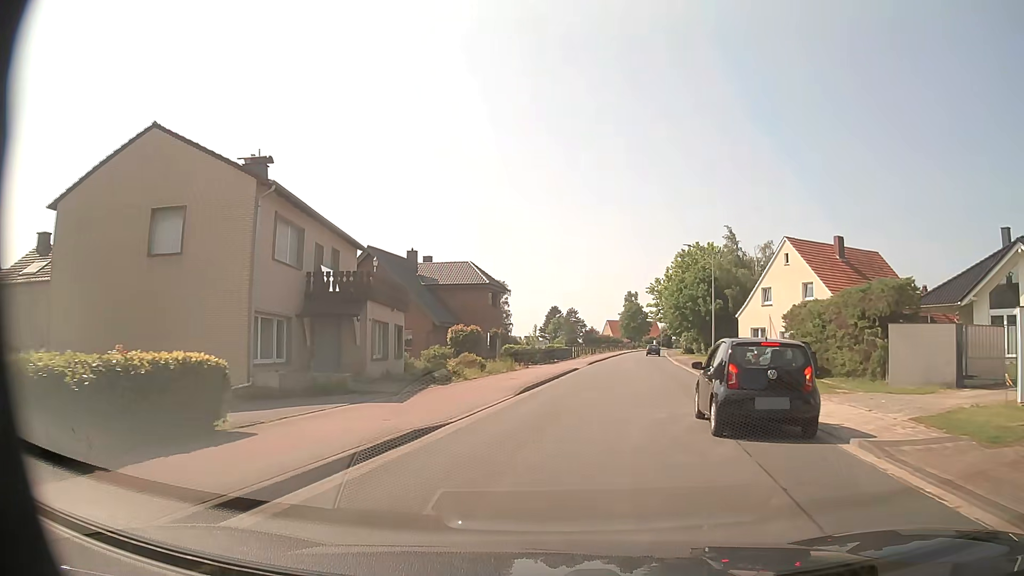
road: tertiary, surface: asphalt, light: Day
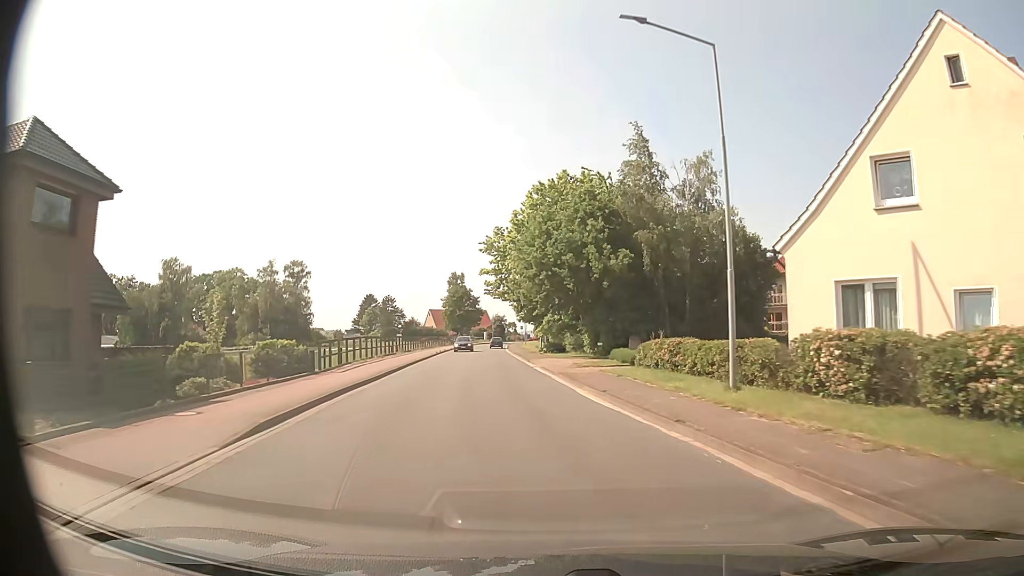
(+4.6, +35.7) m; +15°
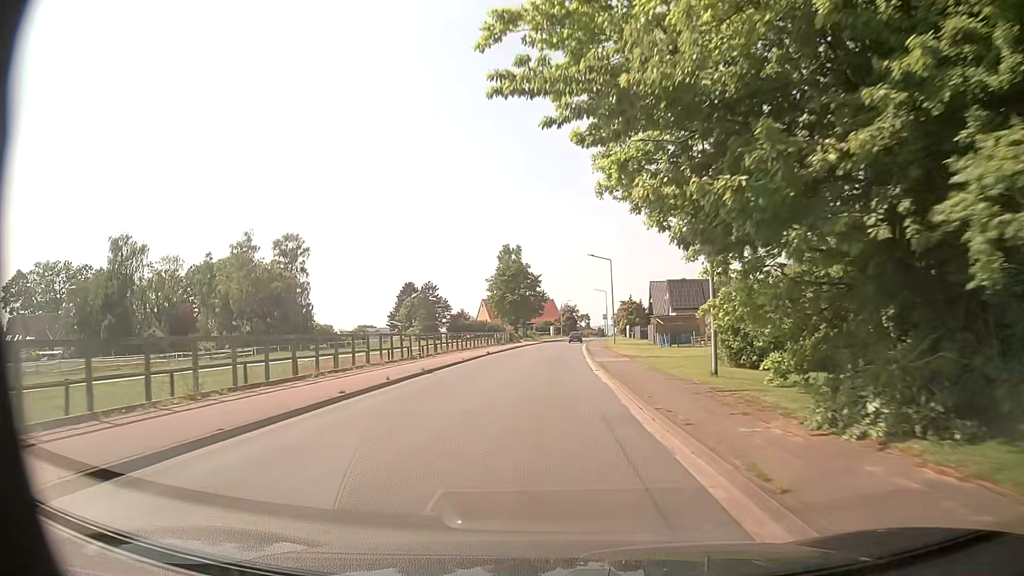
(-3.2, +42.4) m; -7°
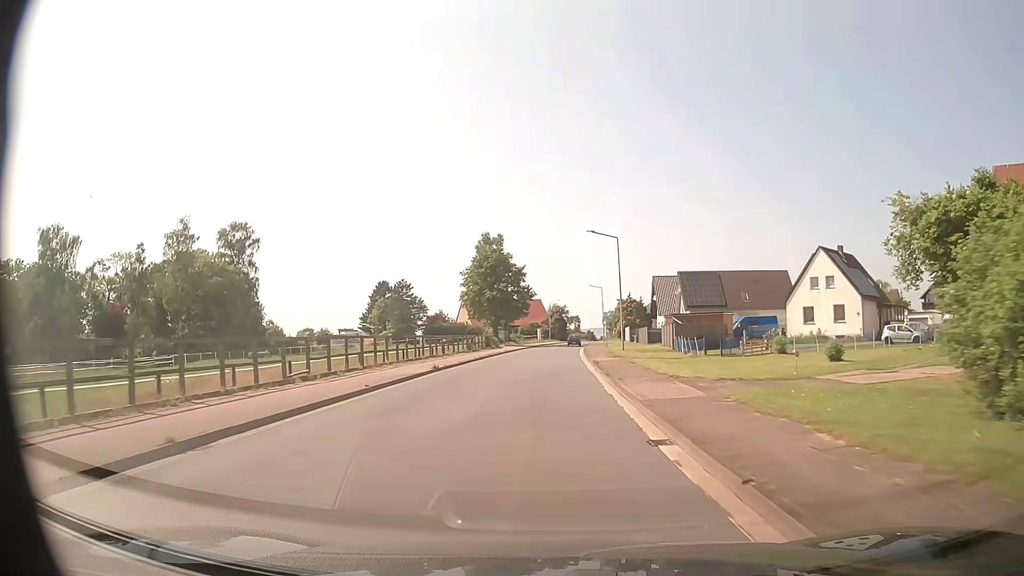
(+0.2, +16.5) m; +1°
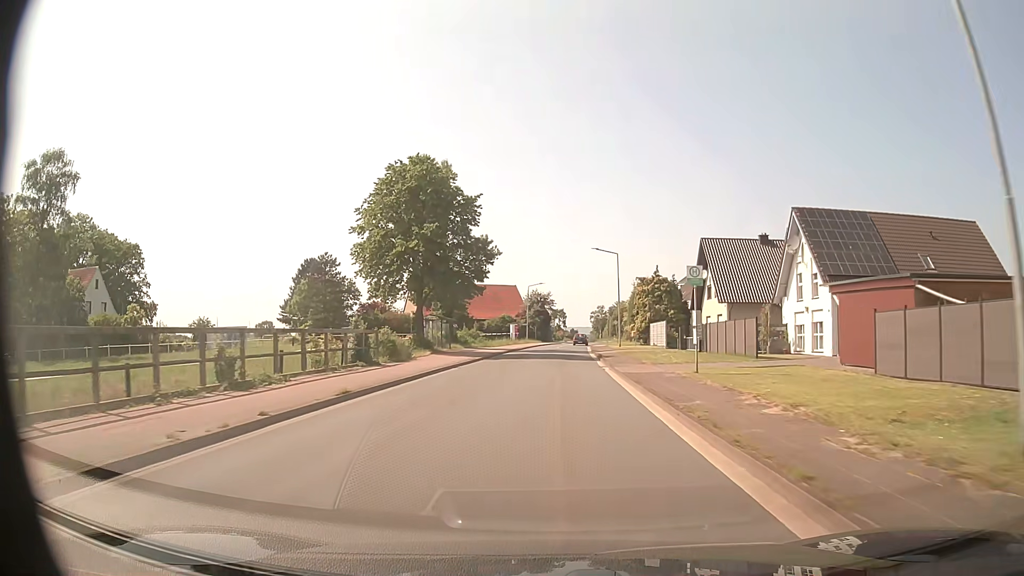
(+0.5, +41.7) m; +2°
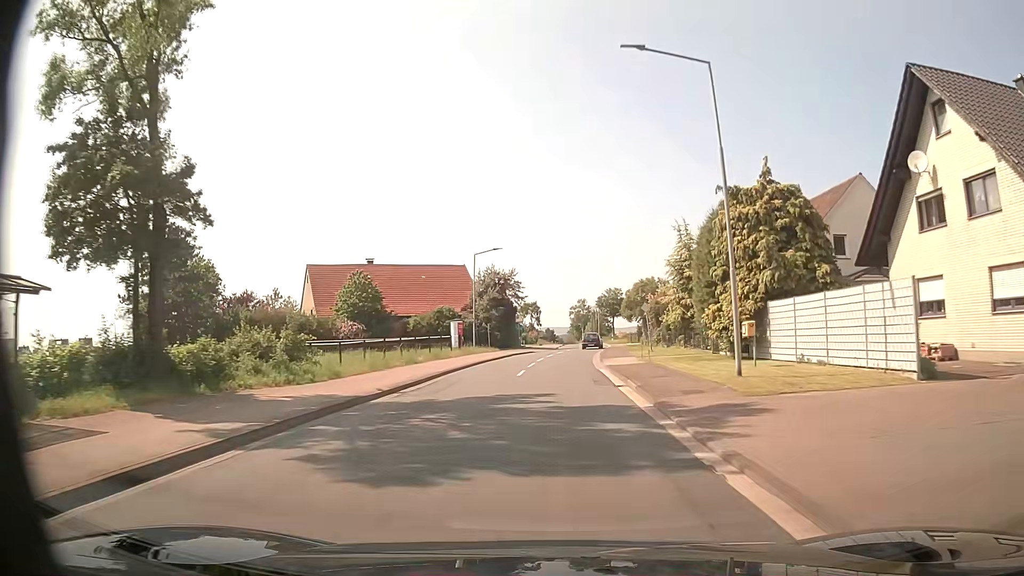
(+1.0, +41.4) m; +2°
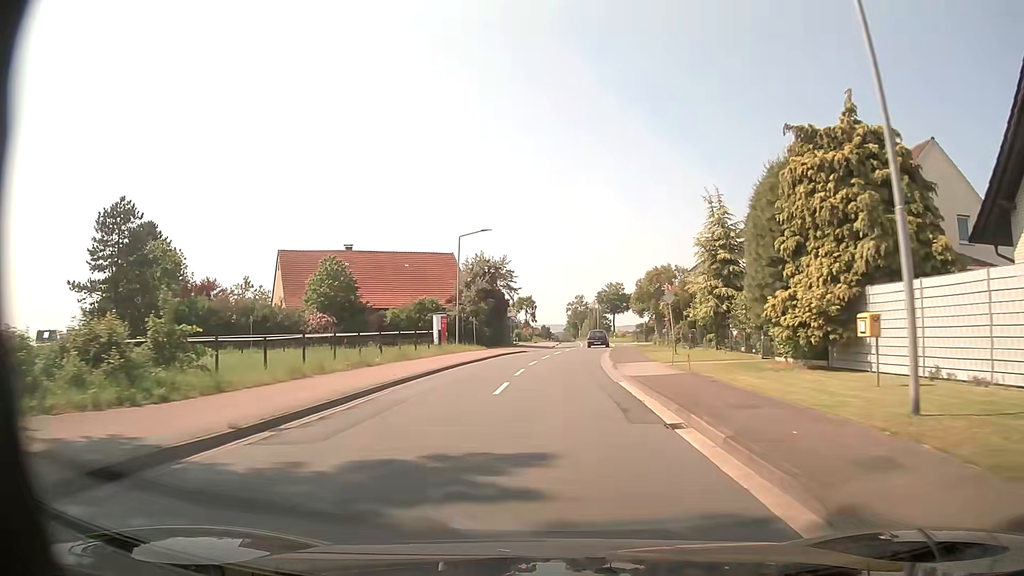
(0.0, +8.2) m; +1°
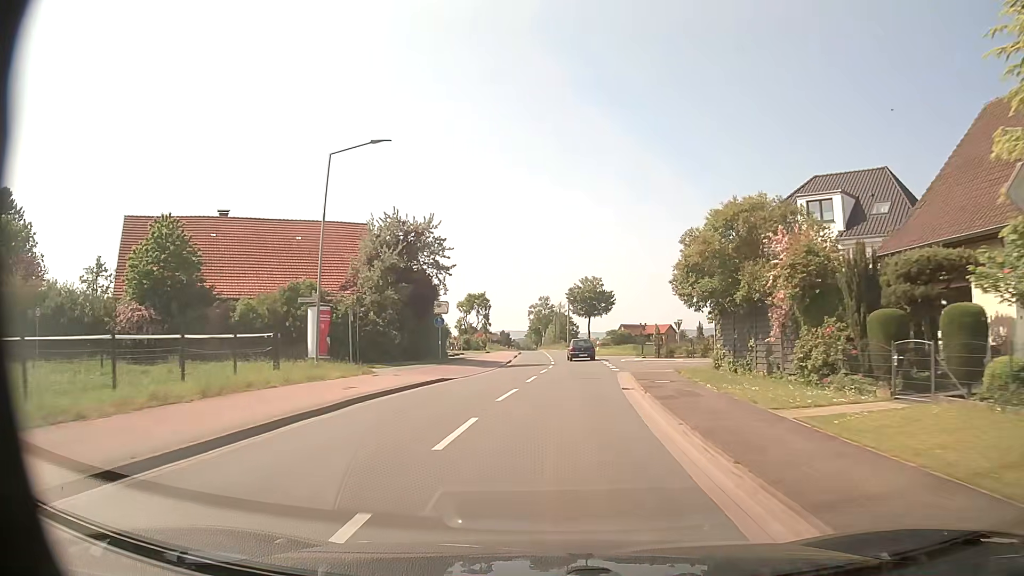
(+0.5, +24.2) m; +3°
(0, +10) (+1, +20) (+1, +30) (+2, +40) (+2, +50) (+2, +60) (+1, +70) (+1, +80) (+1, +90) (0, +100) m
